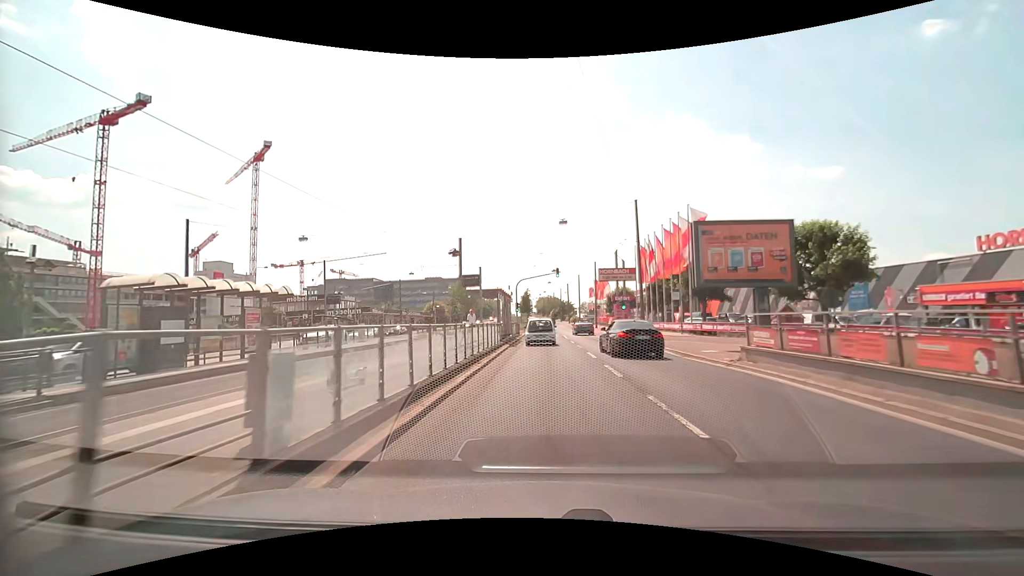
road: primary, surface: asphalt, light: Day
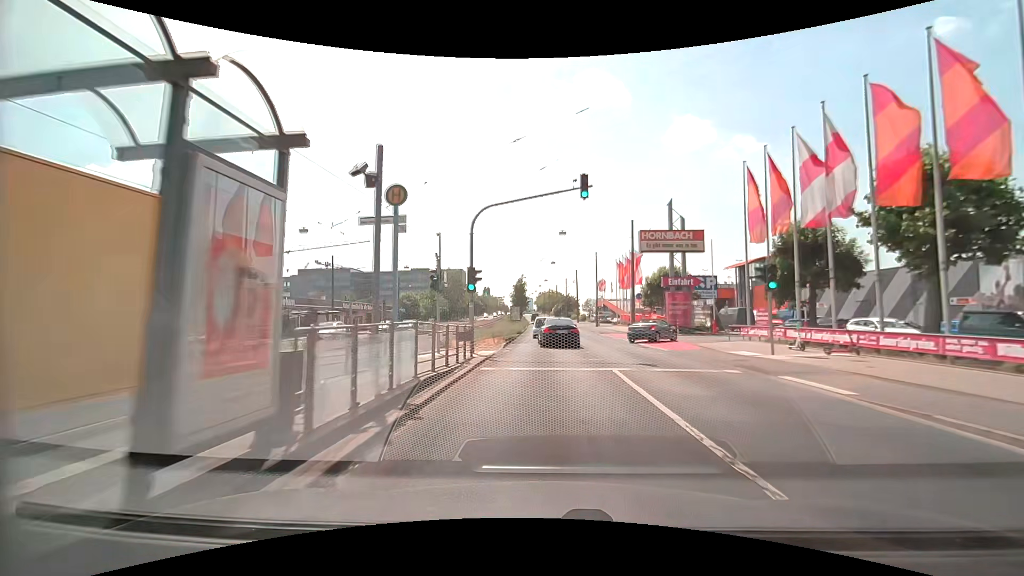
(0.0, +32.5) m; 0°
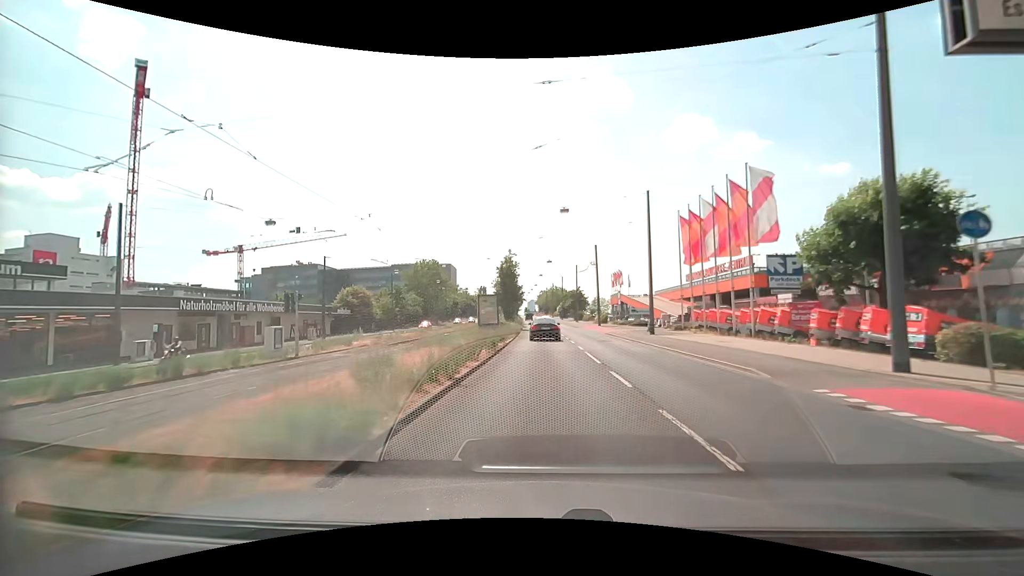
(-0.2, +34.6) m; 0°
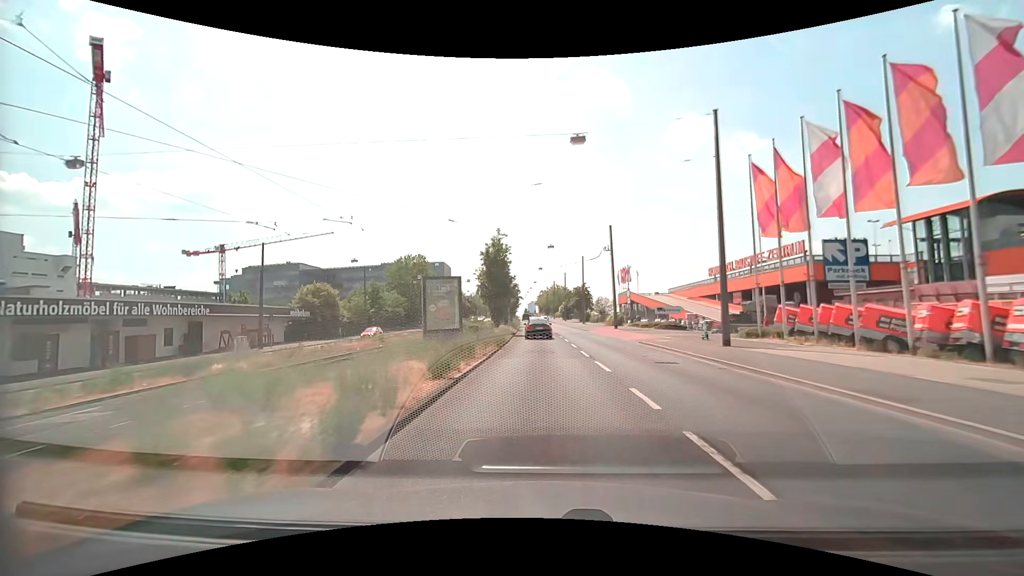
(-0.1, +14.5) m; 0°
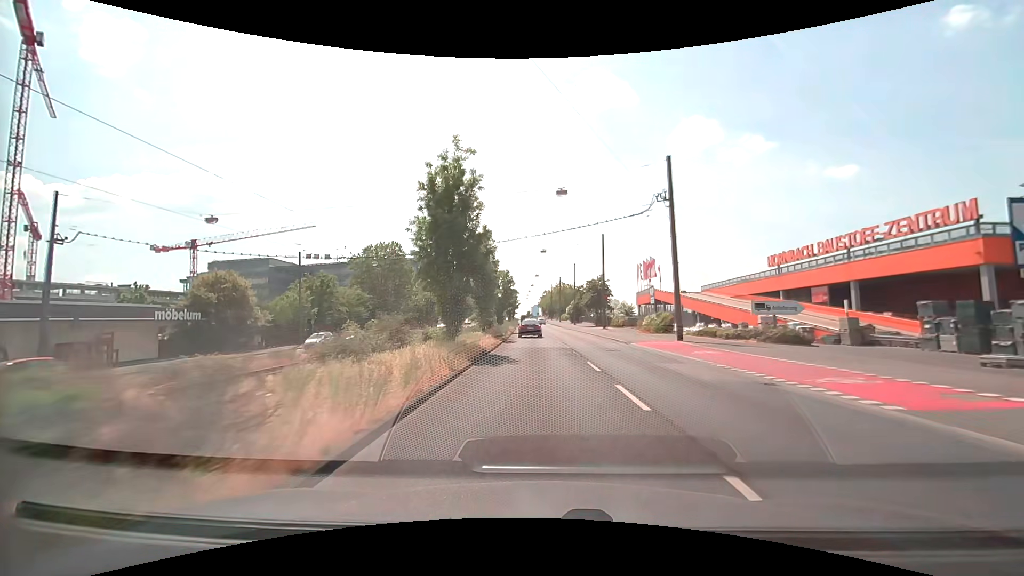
(-0.1, +22.6) m; 0°
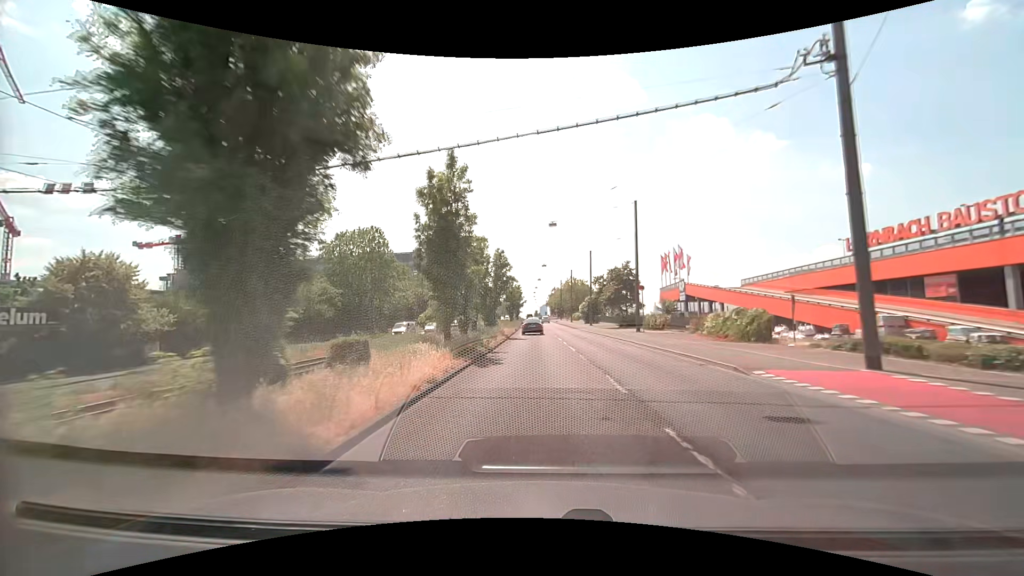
(-0.1, +15.6) m; -1°
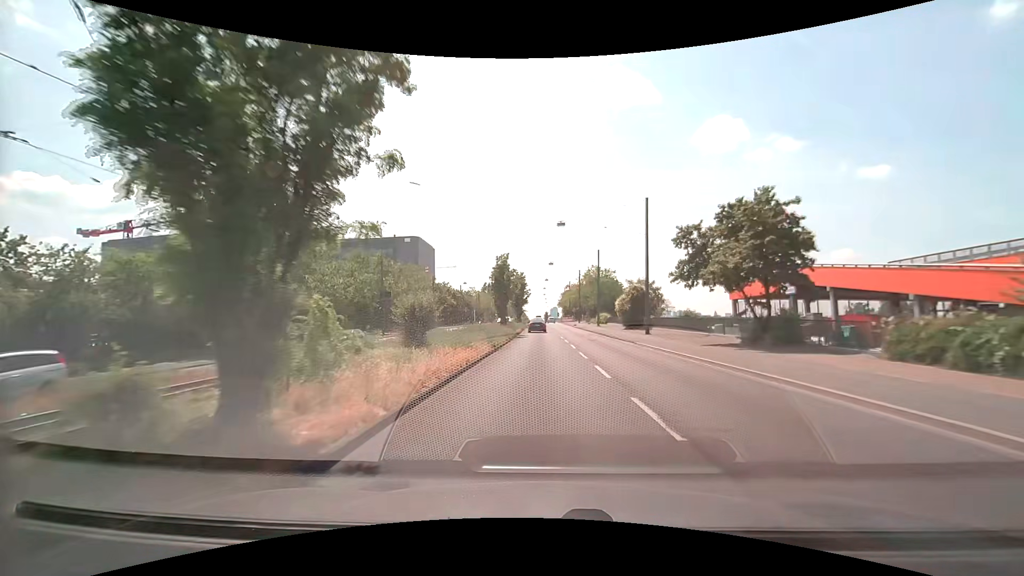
(-0.4, +32.0) m; -1°
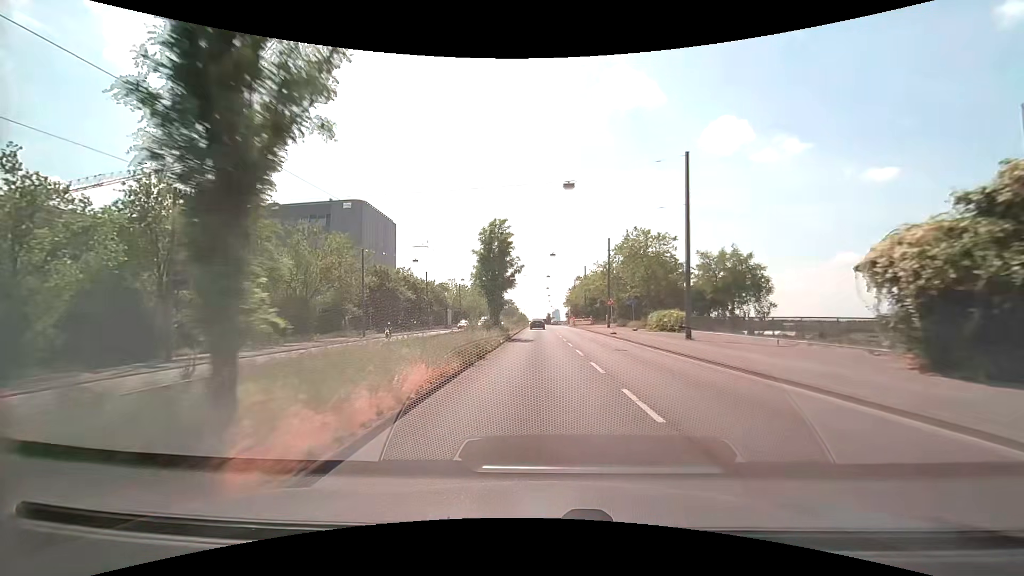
(-0.4, +41.3) m; 0°
(0, +10) (0, +20) (0, +30) (0, +40) (0, +50) (-1, +60) (-1, +70) (-1, +80) (-1, +90) (-1, +100) m
